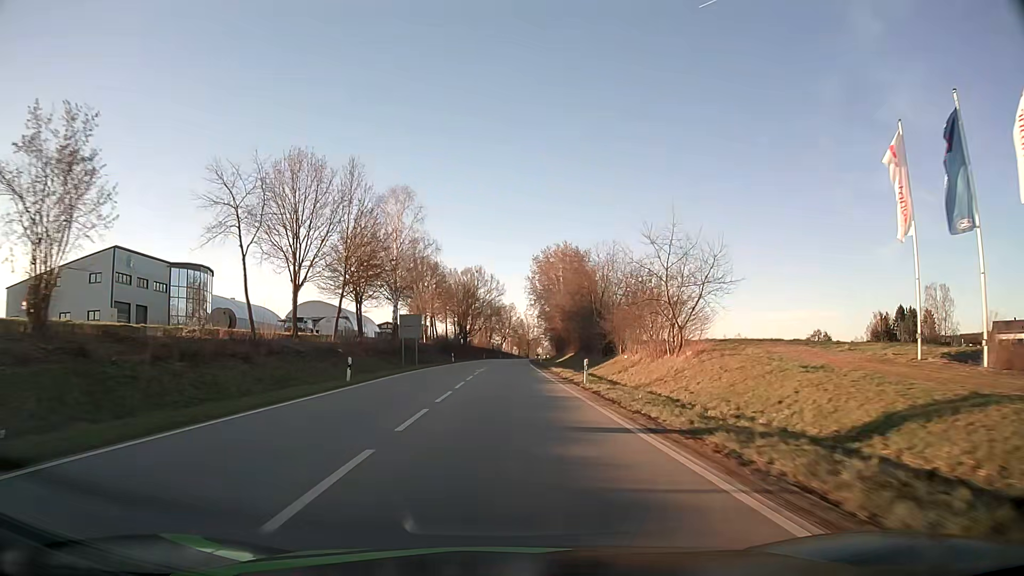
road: secondary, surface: asphalt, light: Day
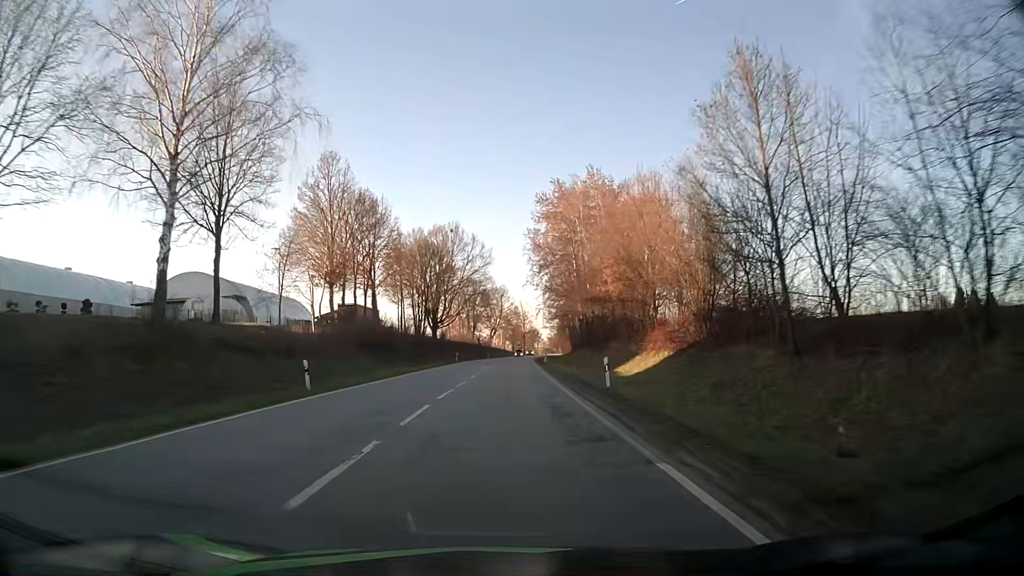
(+0.6, +52.4) m; +1°
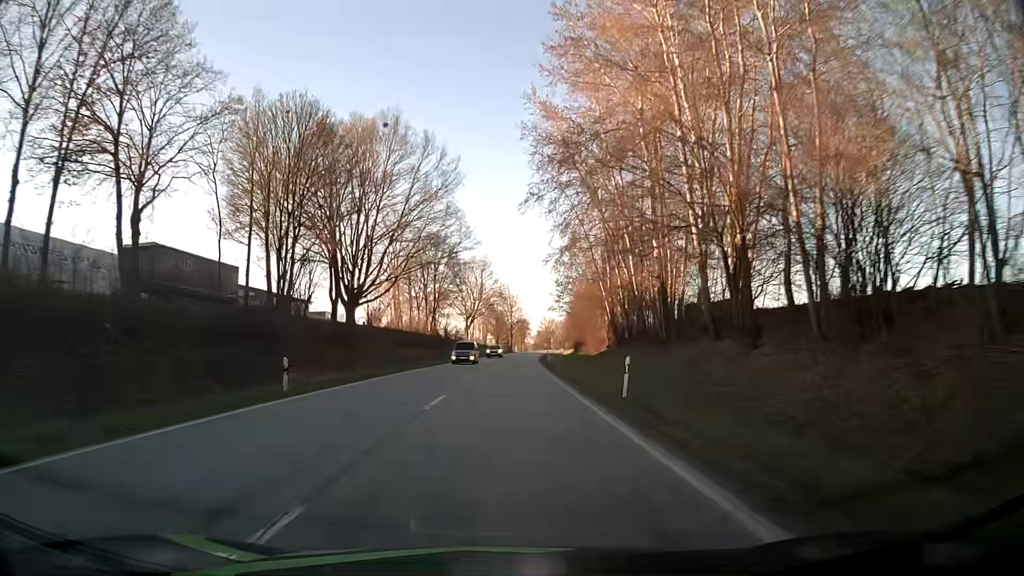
(+0.4, +53.3) m; +2°
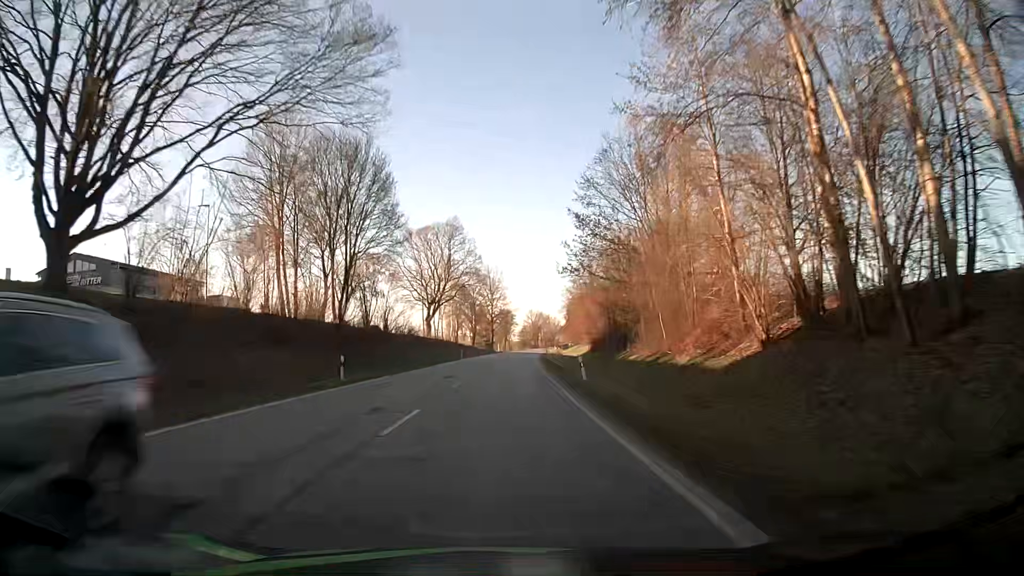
(+0.4, +40.5) m; +1°
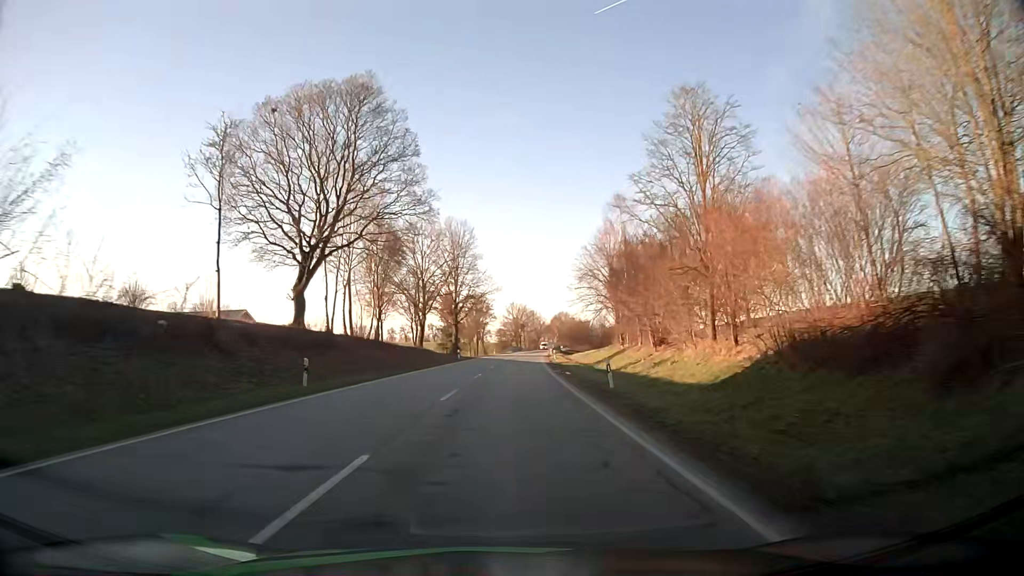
(+0.8, +54.3) m; +2°
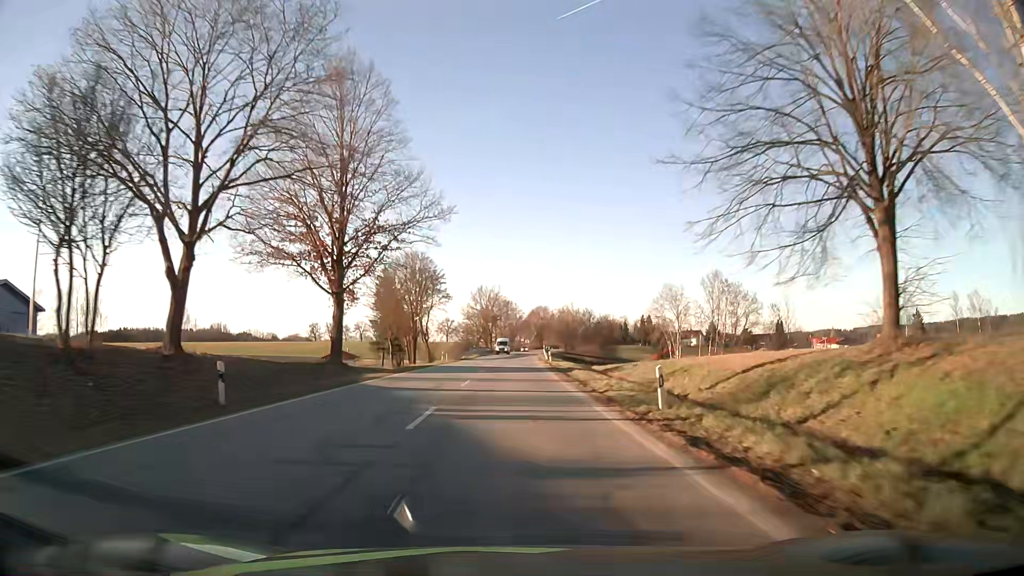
(+1.1, +54.2) m; +3°
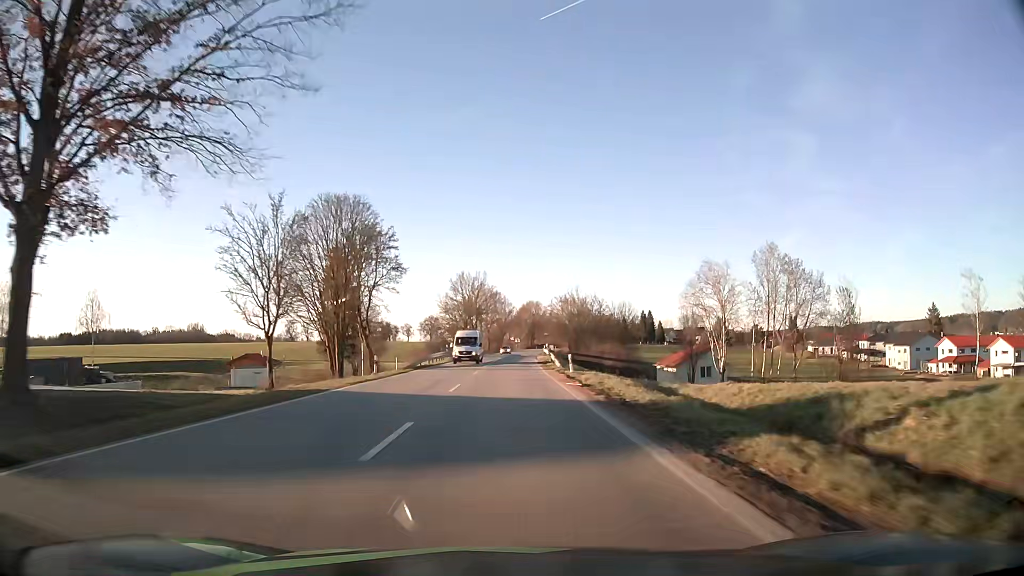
(+0.2, +27.0) m; +1°
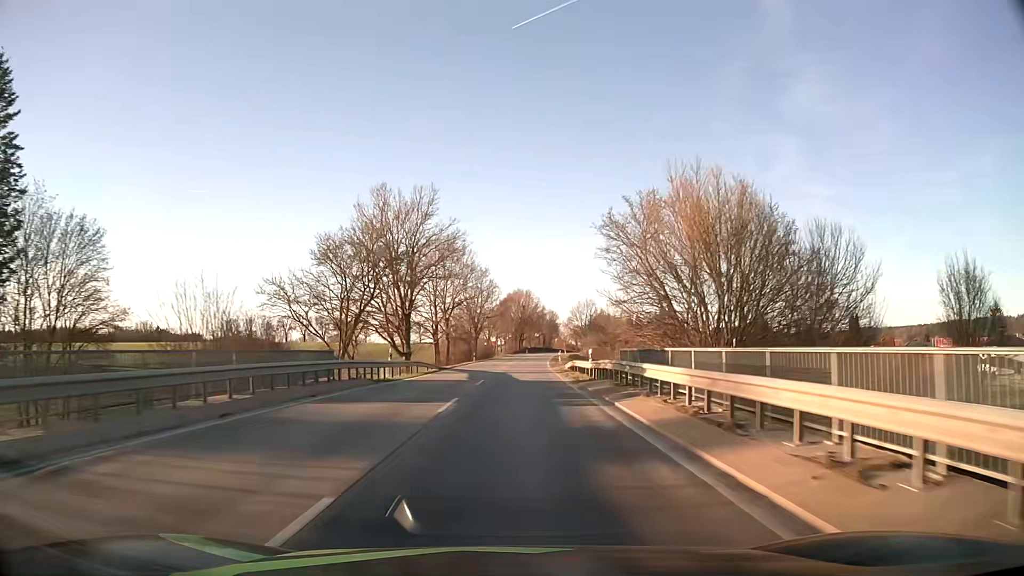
(+0.9, +67.2) m; +1°
(0, +10) (0, +20) (+1, +30) (+1, +40) (+1, +50) (+2, +60) (+3, +70) (+3, +80) (+4, +90) (+5, +100) m
